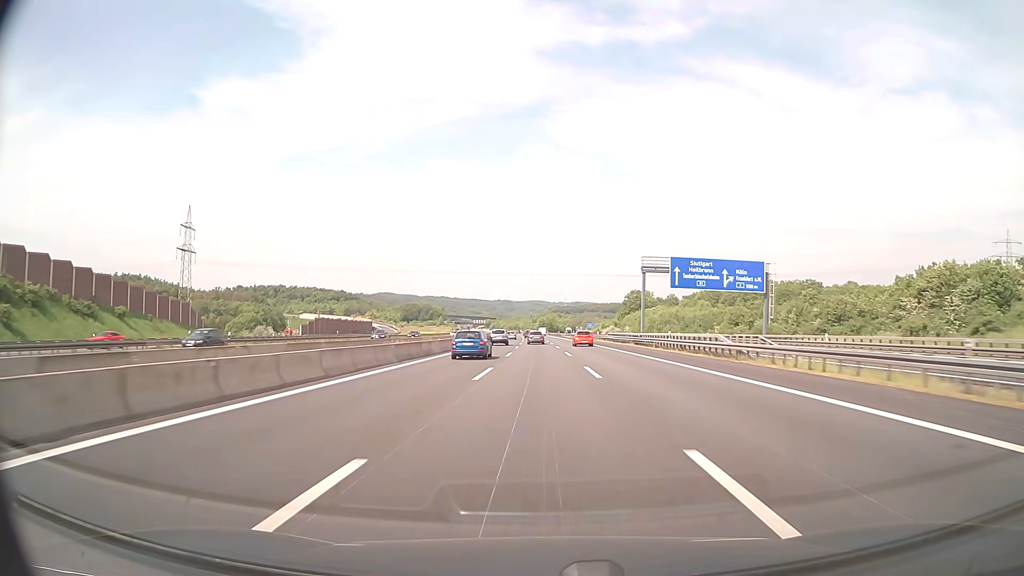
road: motorway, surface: asphalt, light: Day
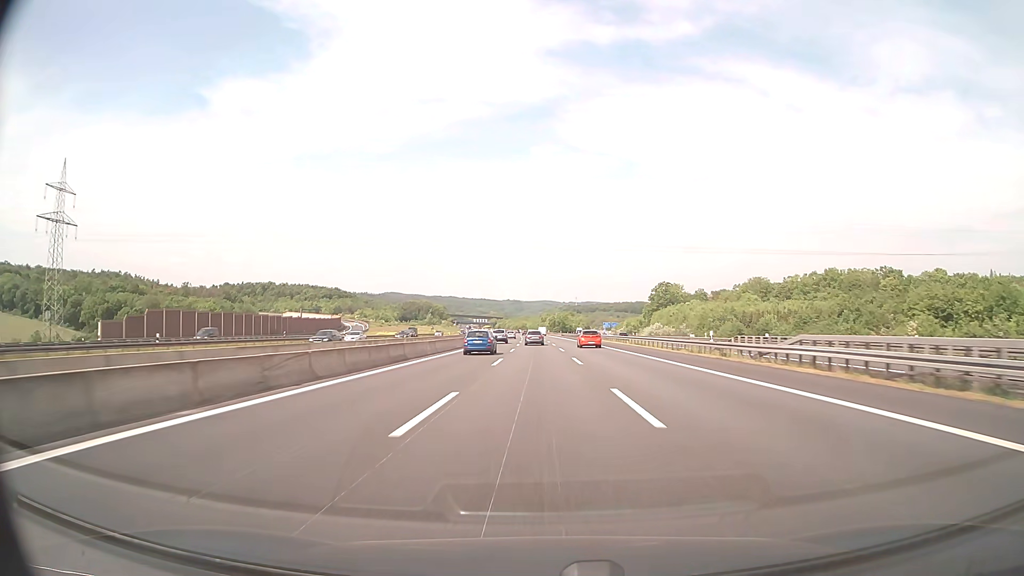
(-0.5, +64.1) m; -1°
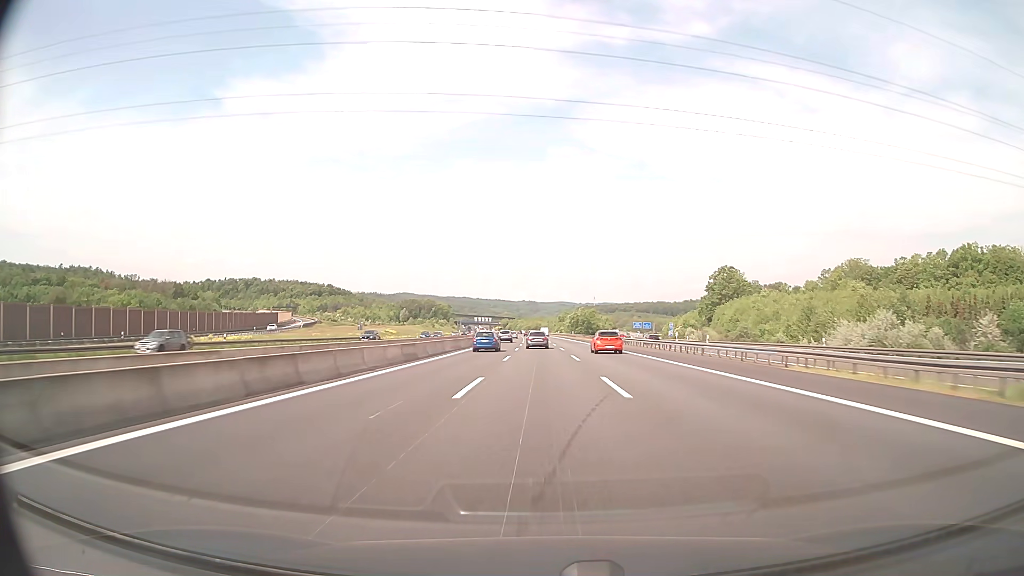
(-1.1, +85.7) m; -1°
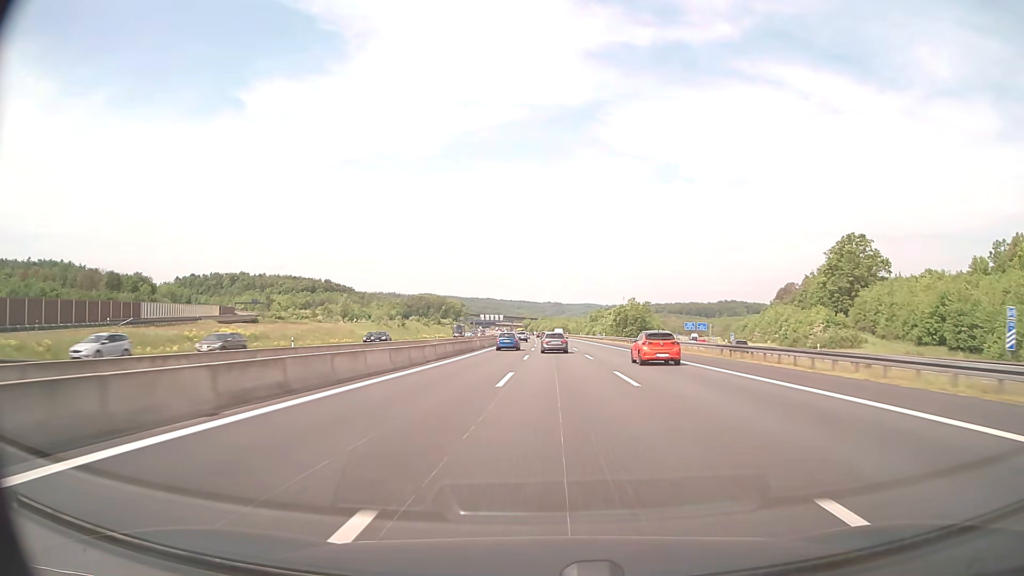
(-1.2, +86.9) m; -2°
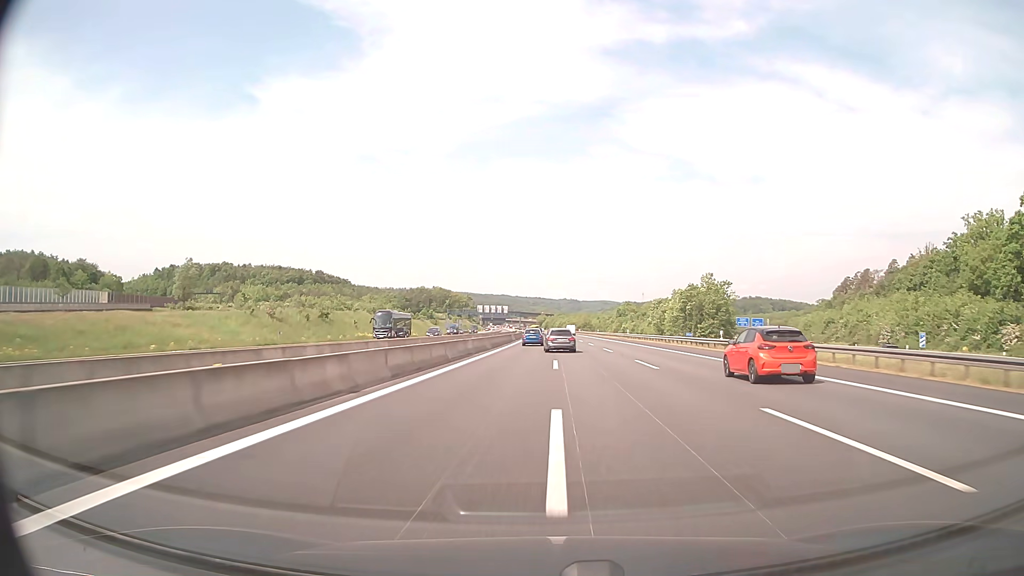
(-1.0, +66.2) m; -2°
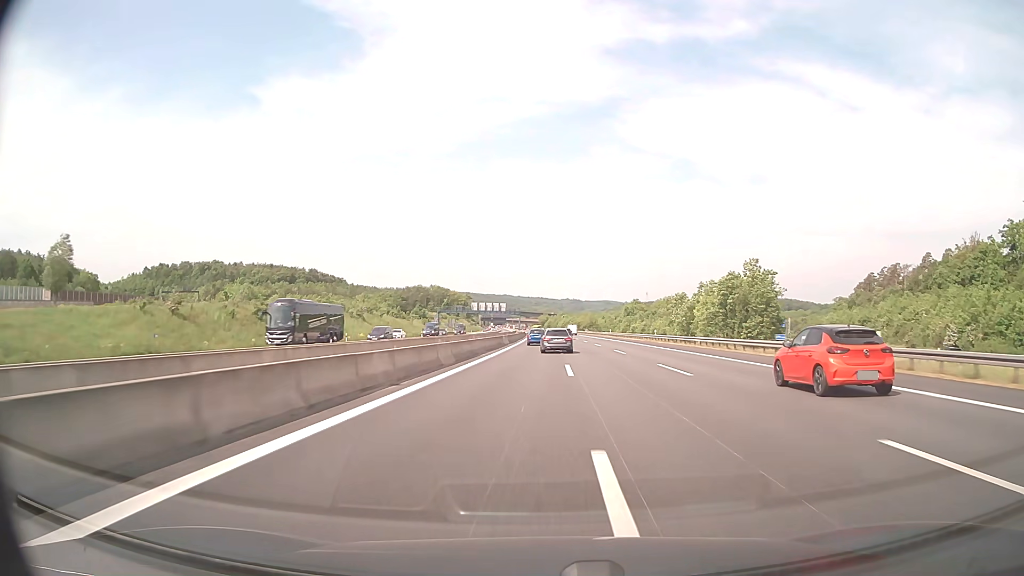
(0.0, +21.7) m; 0°
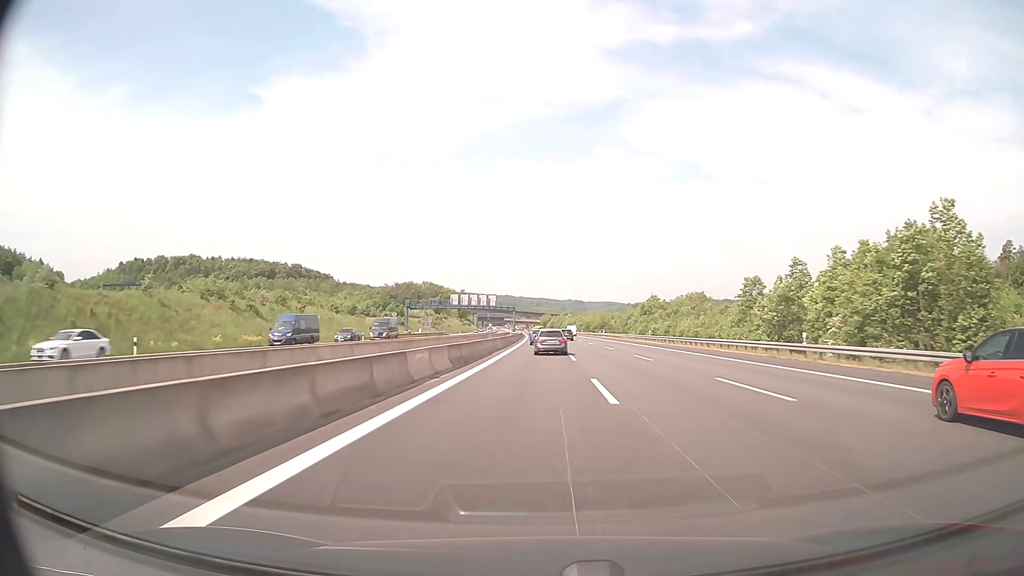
(-0.1, +42.9) m; 0°
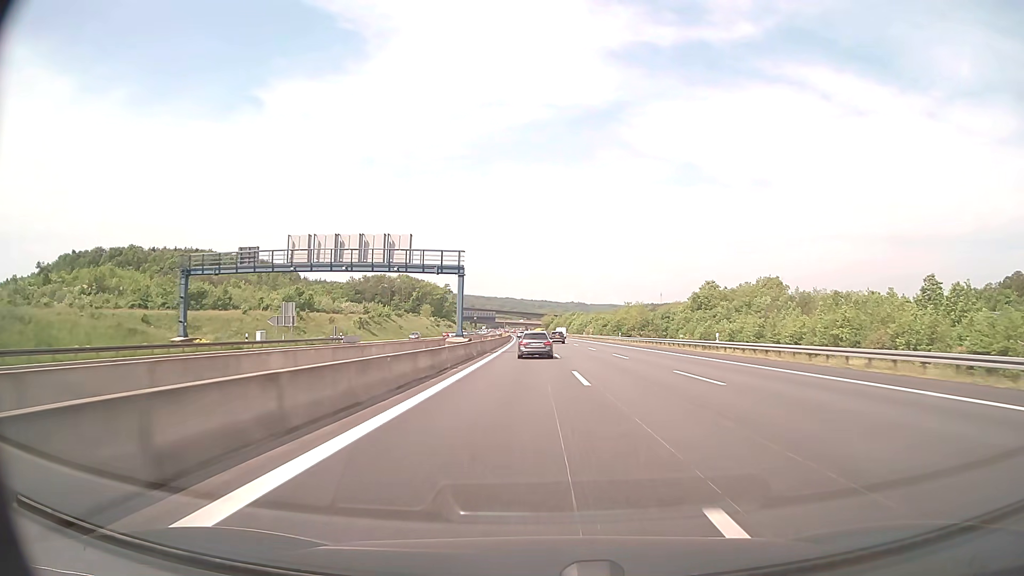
(-0.1, +85.3) m; 0°
(0, +10) (0, +20) (0, +30) (0, +40) (-1, +50) (-1, +60) (-1, +70) (-1, +80) (-2, +90) (-2, +100) m
